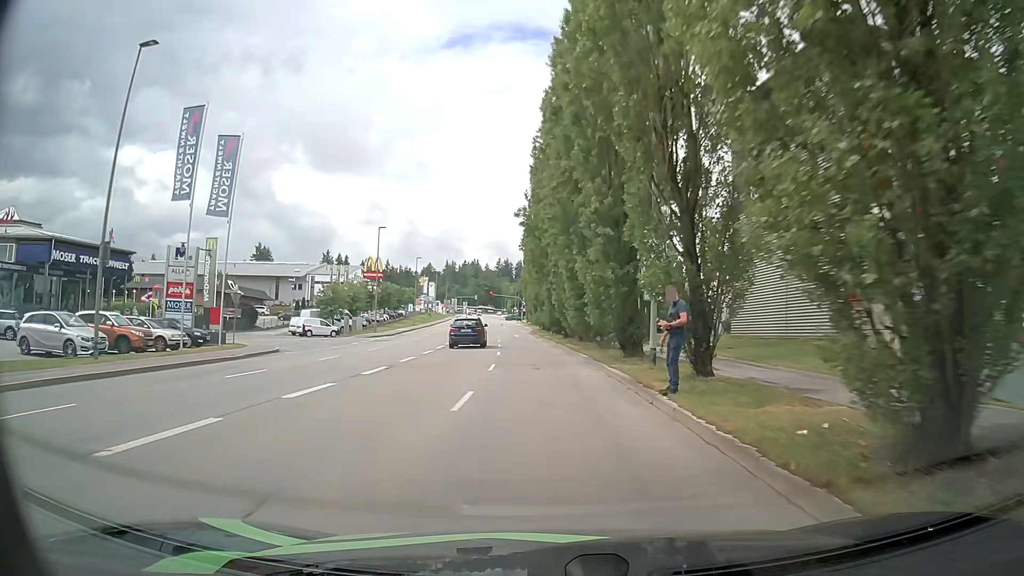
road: tertiary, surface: asphalt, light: Day
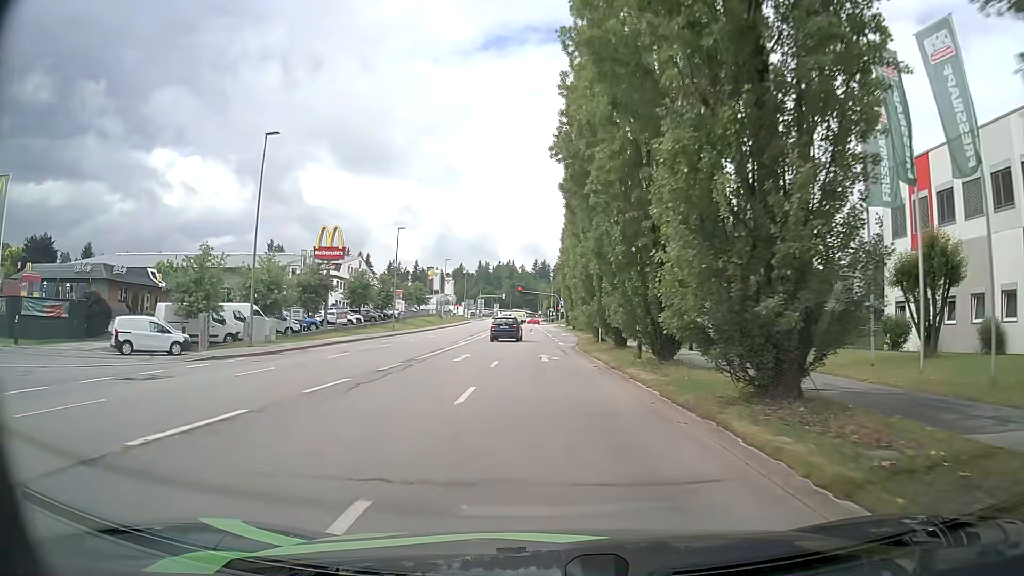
(-1.3, +35.4) m; -4°
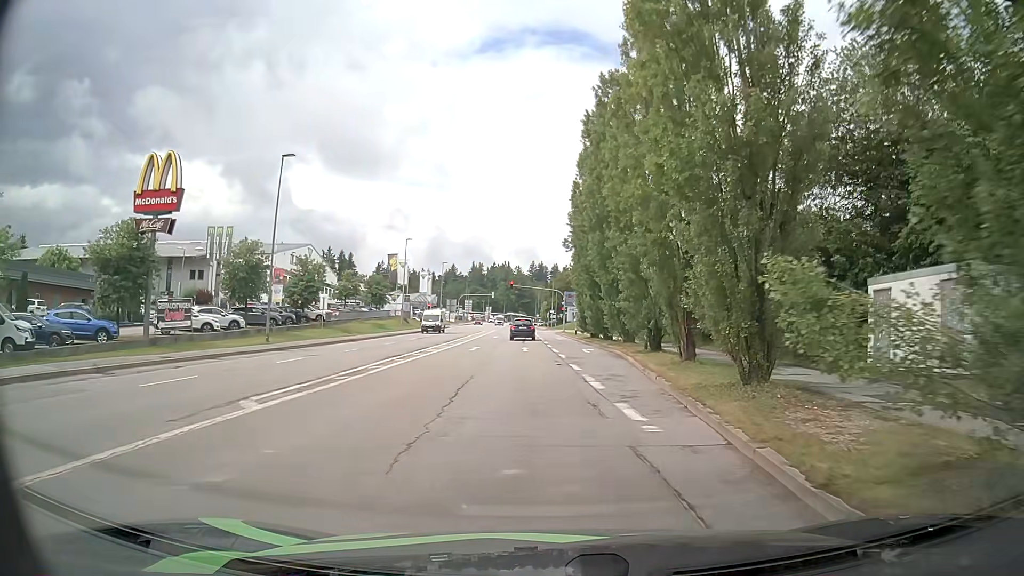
(-0.3, +31.2) m; 0°
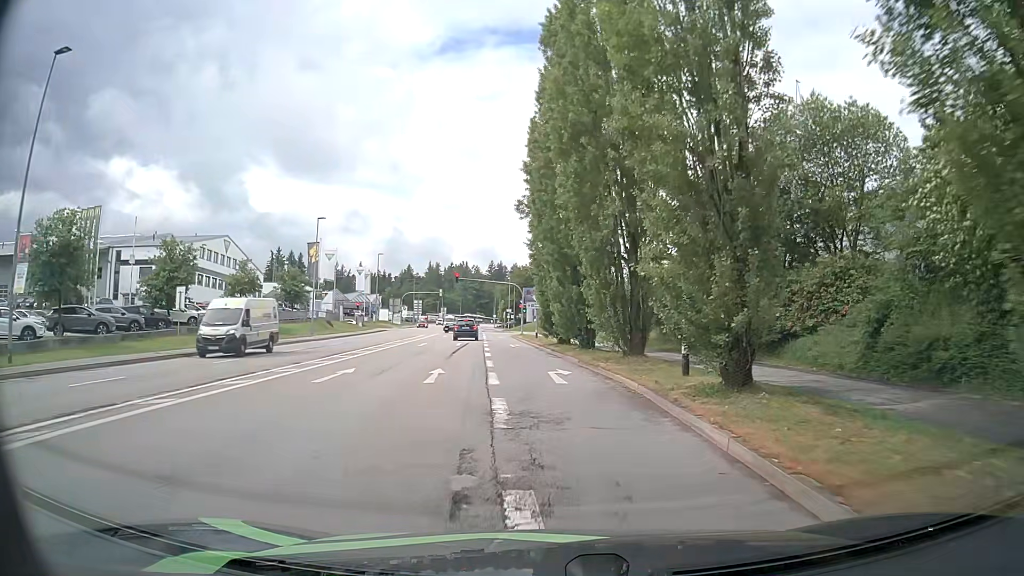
(+0.7, +17.5) m; +4°
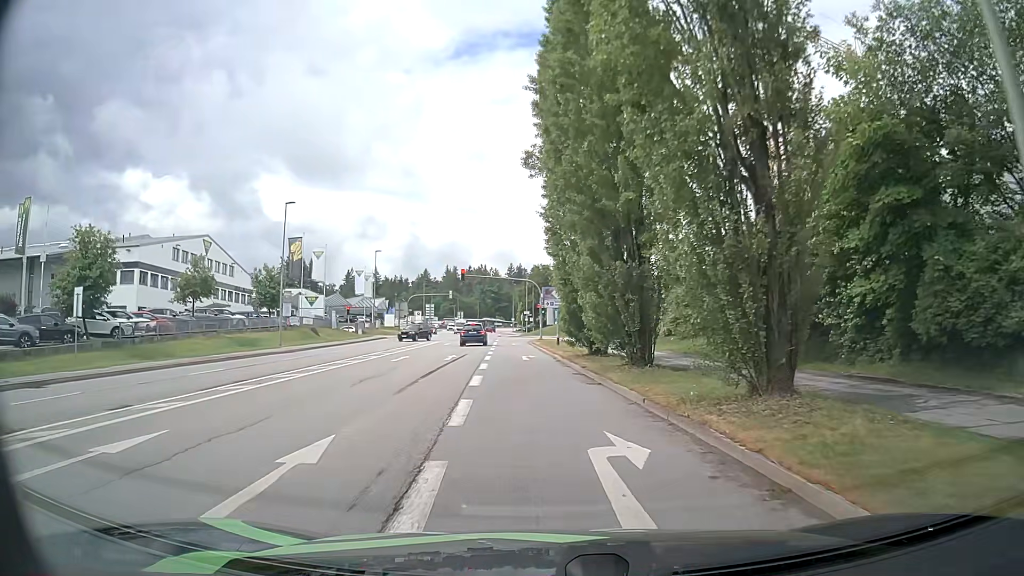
(-0.2, +11.7) m; -2°
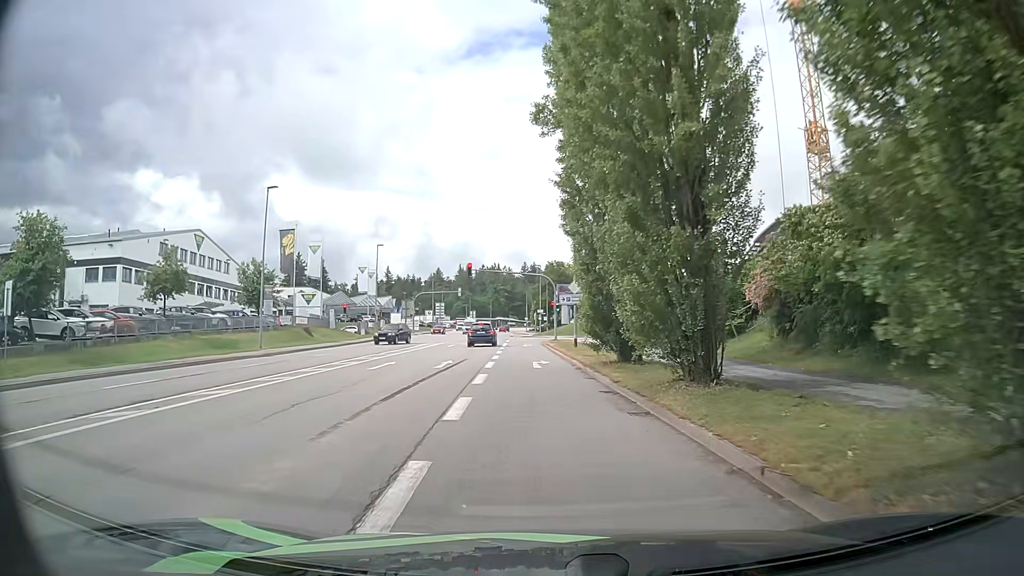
(0.0, +5.8) m; -1°
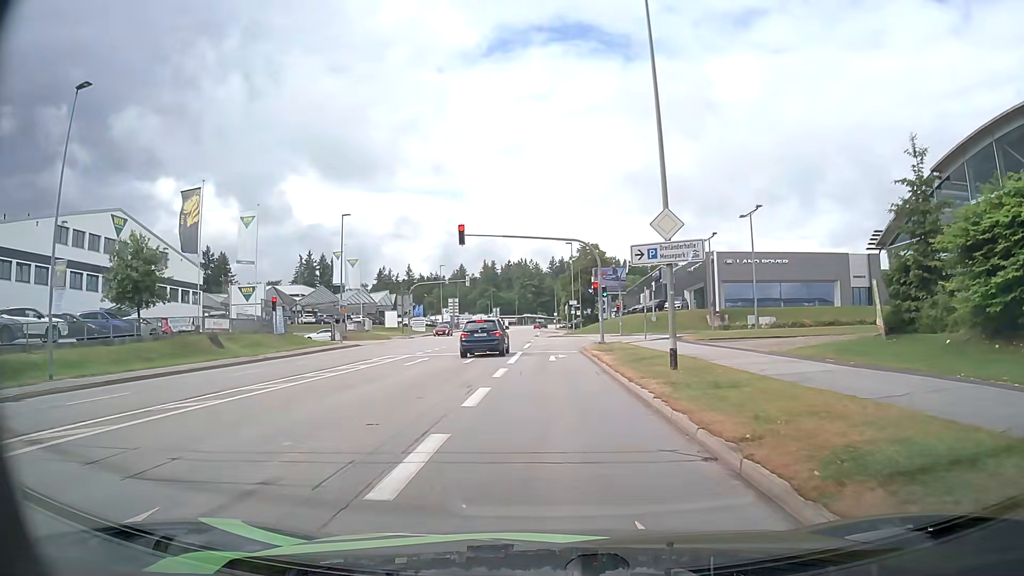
(-0.8, +22.6) m; -3°
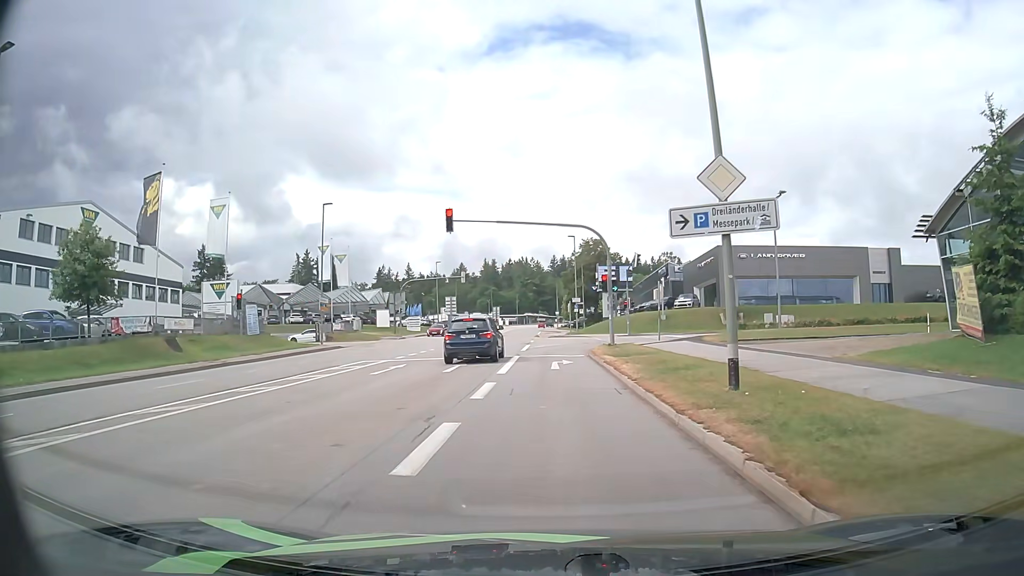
(0.0, +5.0) m; 0°
(0, +10) (0, +20) (0, +30) (+2, +40) (+9, +47) (+18, +49) (+28, +49) (+38, +48) (+48, +47) (+58, +45) m
